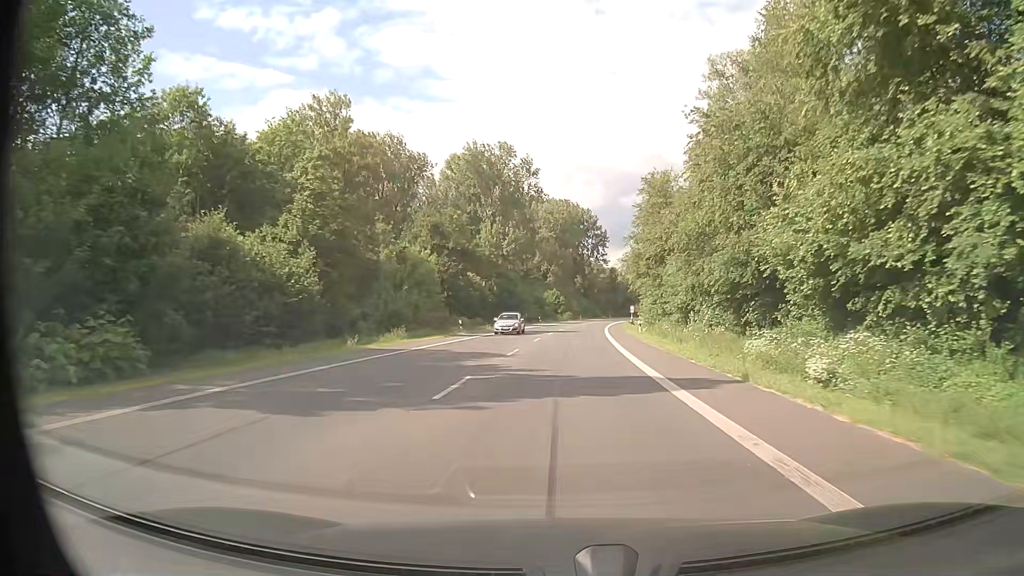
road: primary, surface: asphalt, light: Day
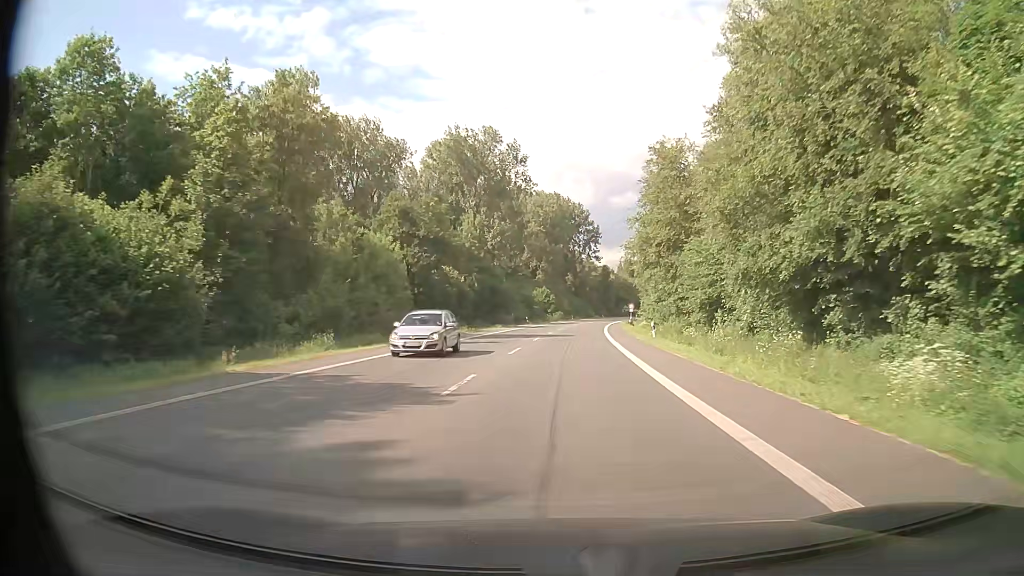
(0.0, +11.3) m; +1°
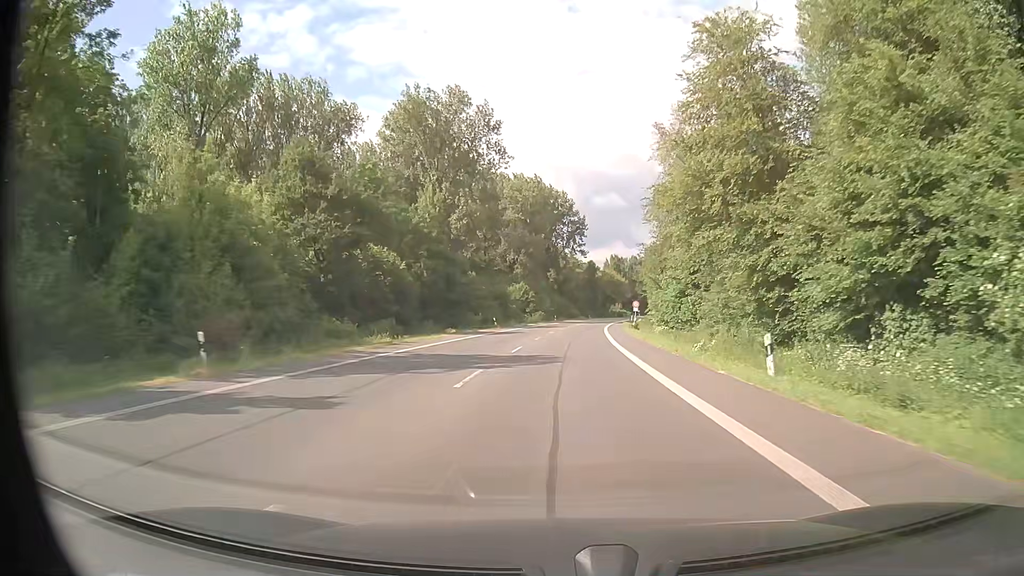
(+0.3, +22.5) m; +2°
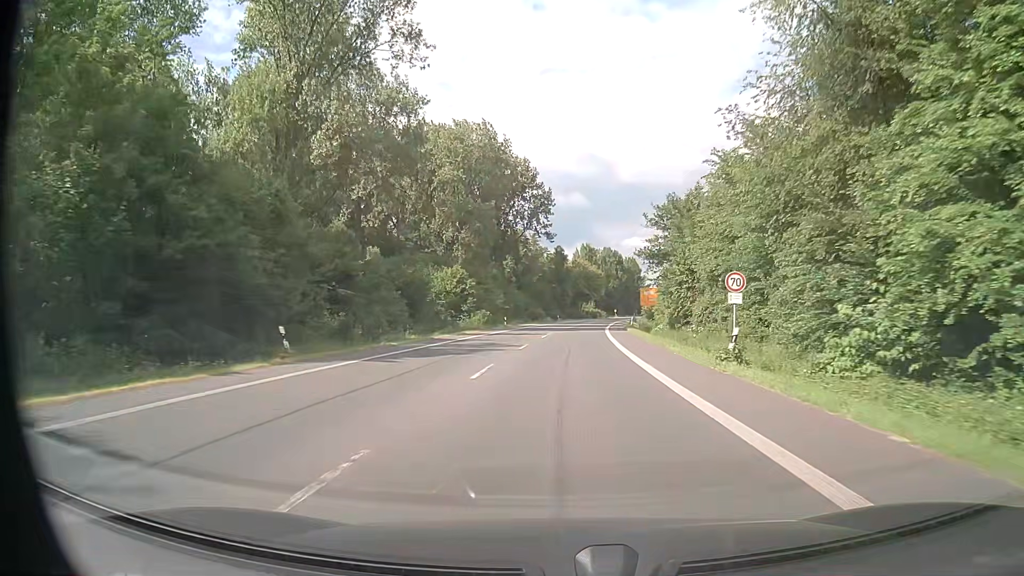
(+1.1, +45.0) m; +3°
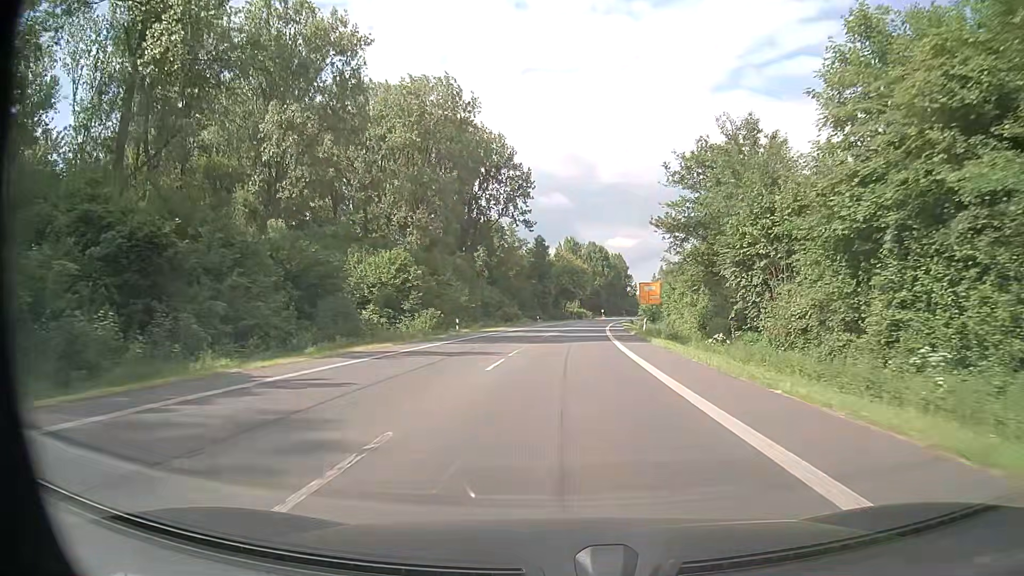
(+0.3, +22.5) m; +1°
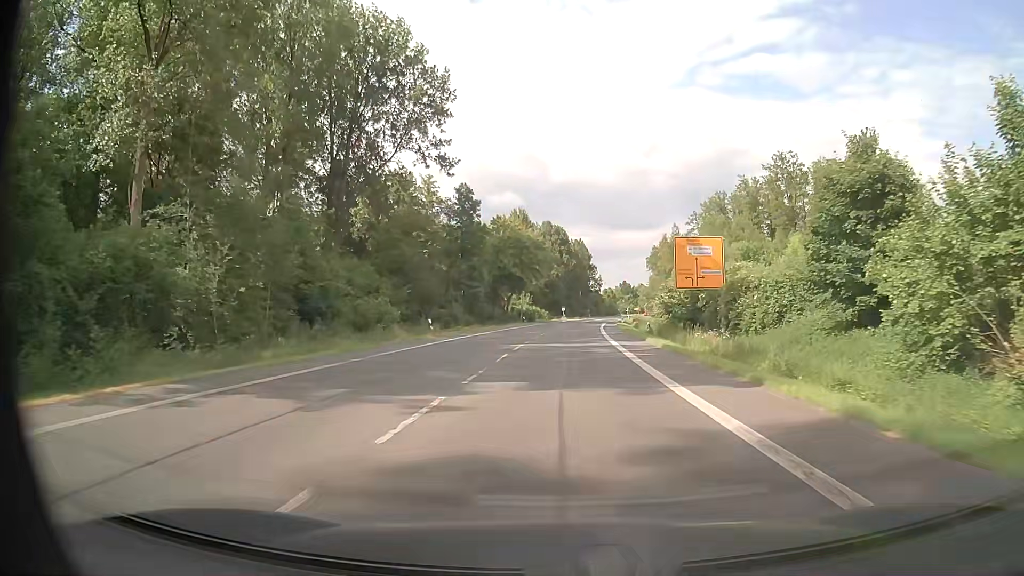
(+2.0, +56.2) m; +4°
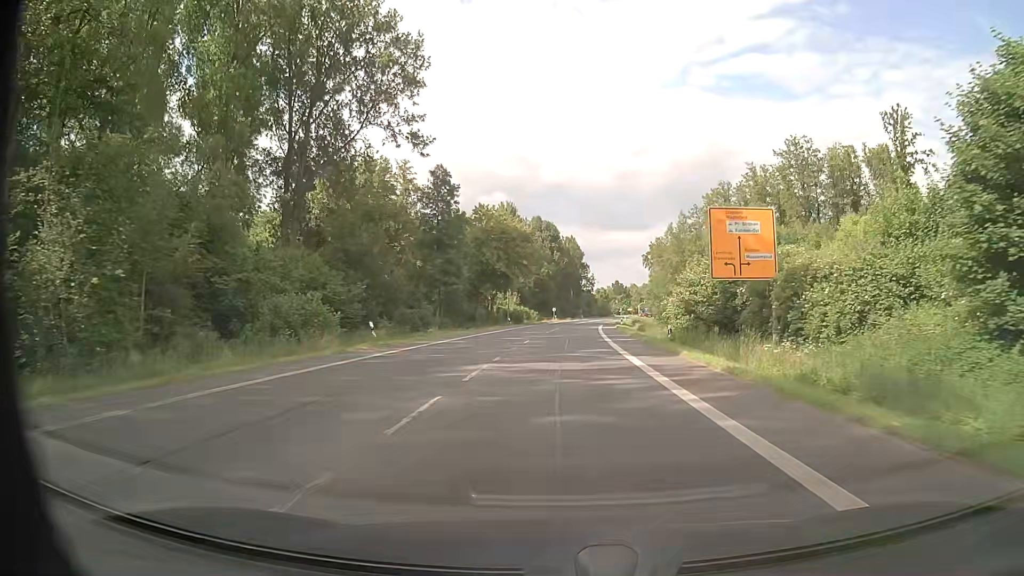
(0.0, +11.3) m; +1°
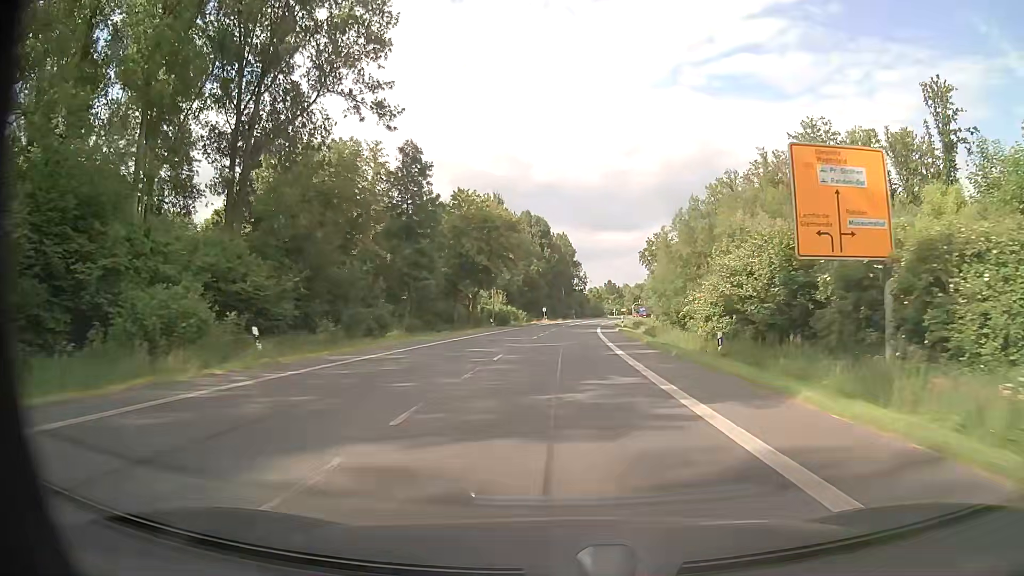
(+0.1, +11.3) m; +1°
(0, +10) (0, +20) (0, +30) (+1, +40) (+1, +50) (+2, +60) (+2, +70) (+3, +80) (+4, +90) (+5, +100) m
